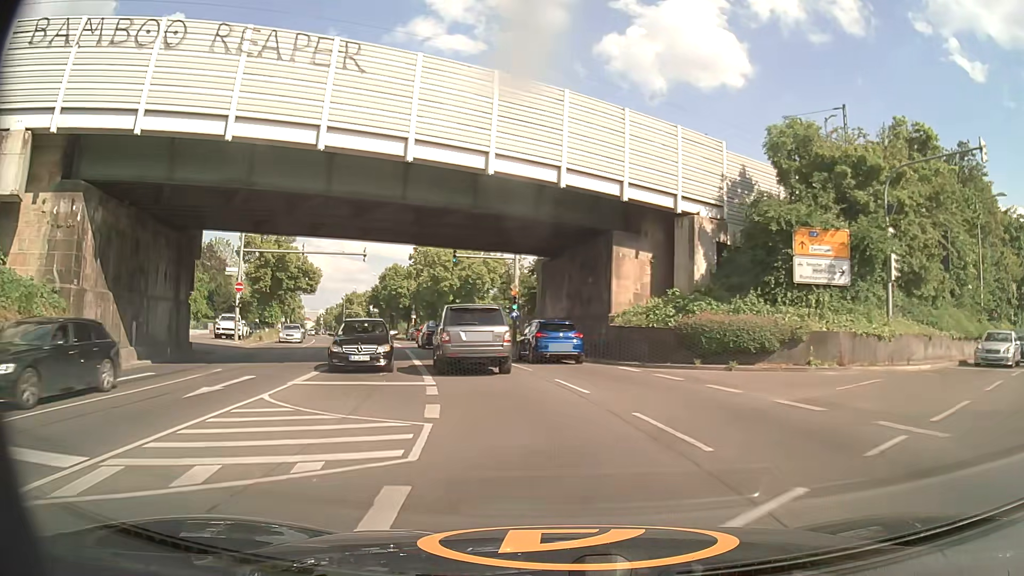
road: primary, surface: asphalt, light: Day
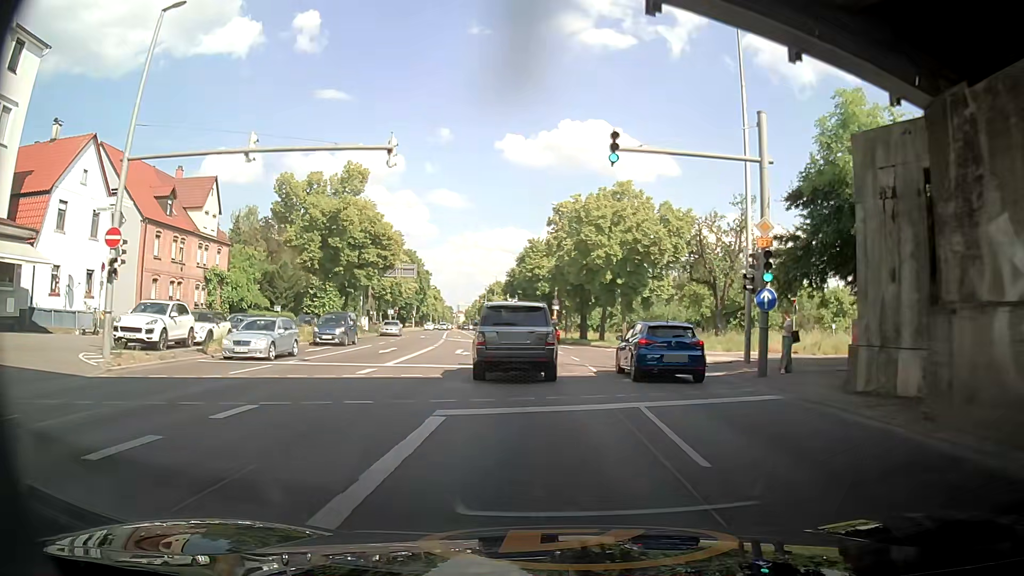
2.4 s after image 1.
(-3.2, +25.5) m; -13°
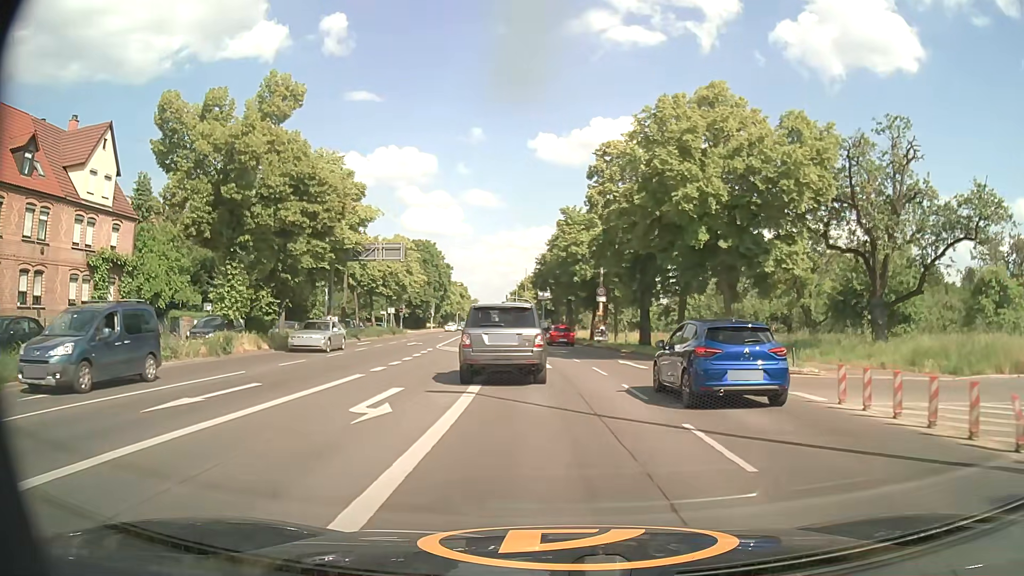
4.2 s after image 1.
(-0.9, +19.0) m; -3°
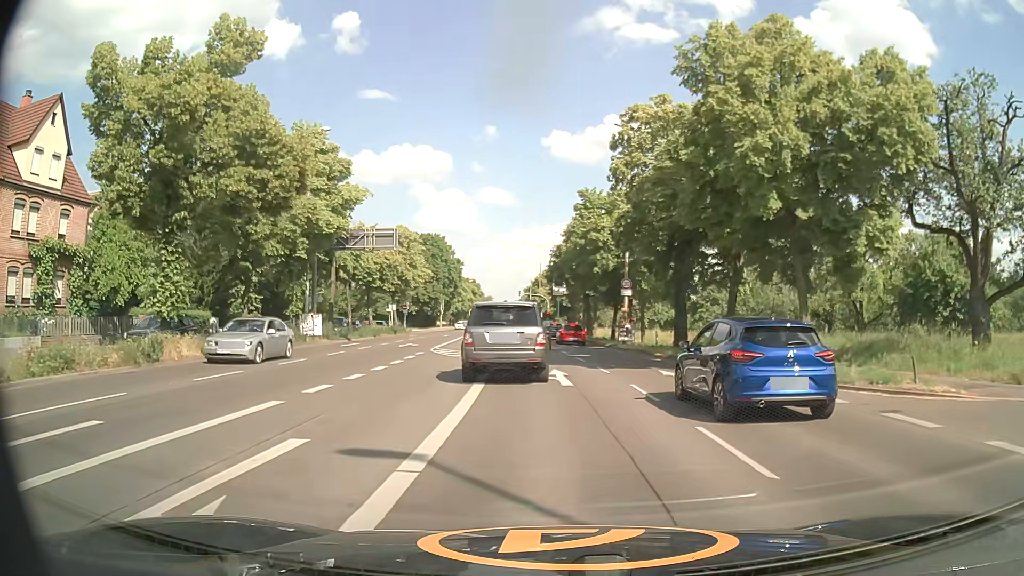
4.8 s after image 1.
(-0.1, +6.3) m; -1°
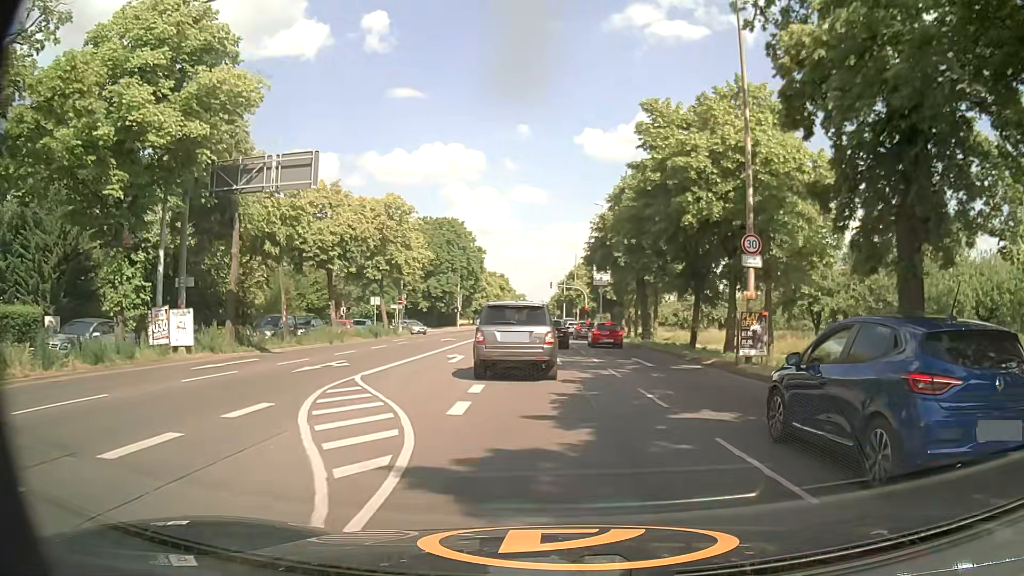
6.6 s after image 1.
(-0.5, +18.8) m; -3°
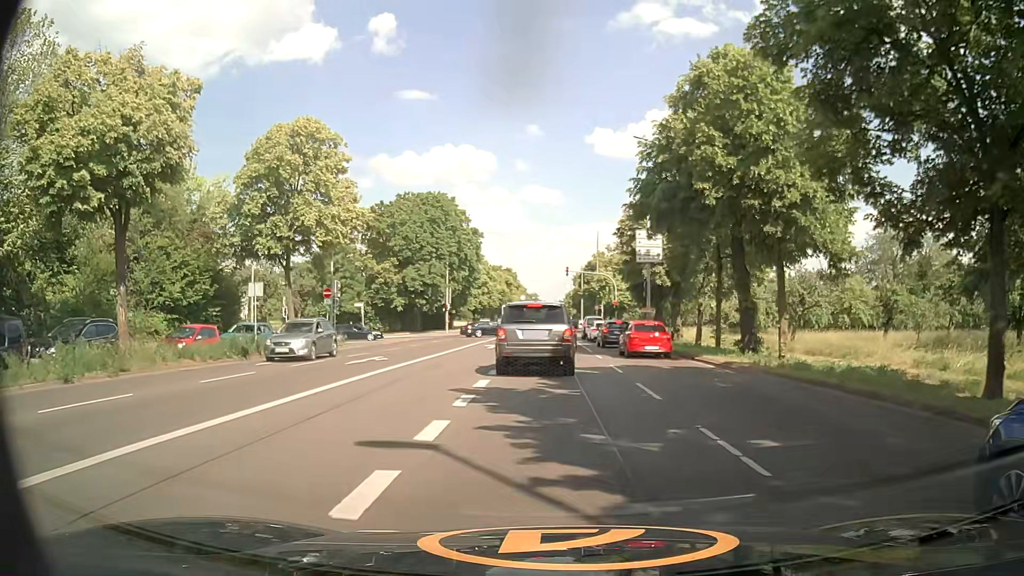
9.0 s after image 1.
(-0.3, +23.1) m; -1°
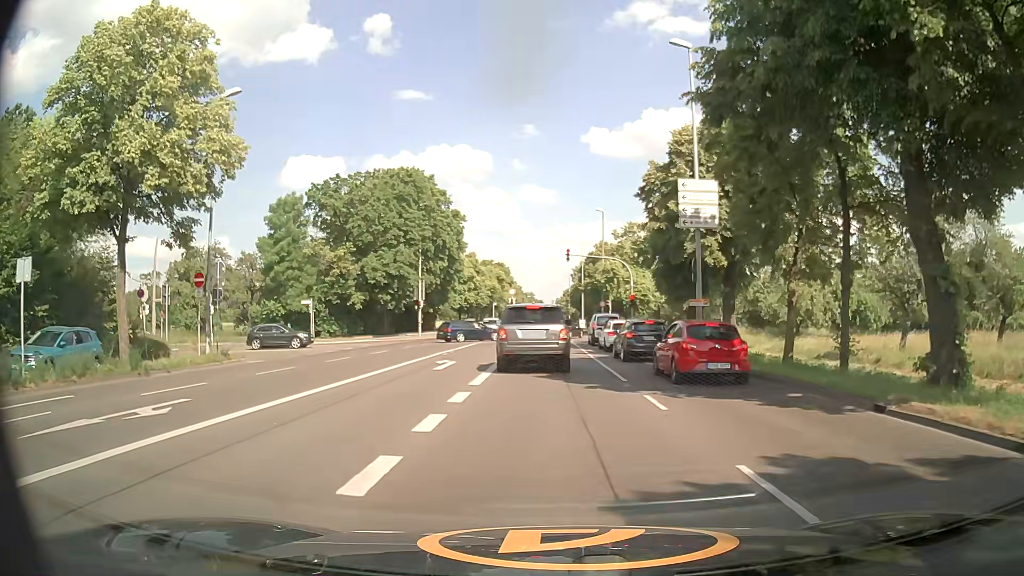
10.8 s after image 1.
(+0.1, +14.3) m; +1°
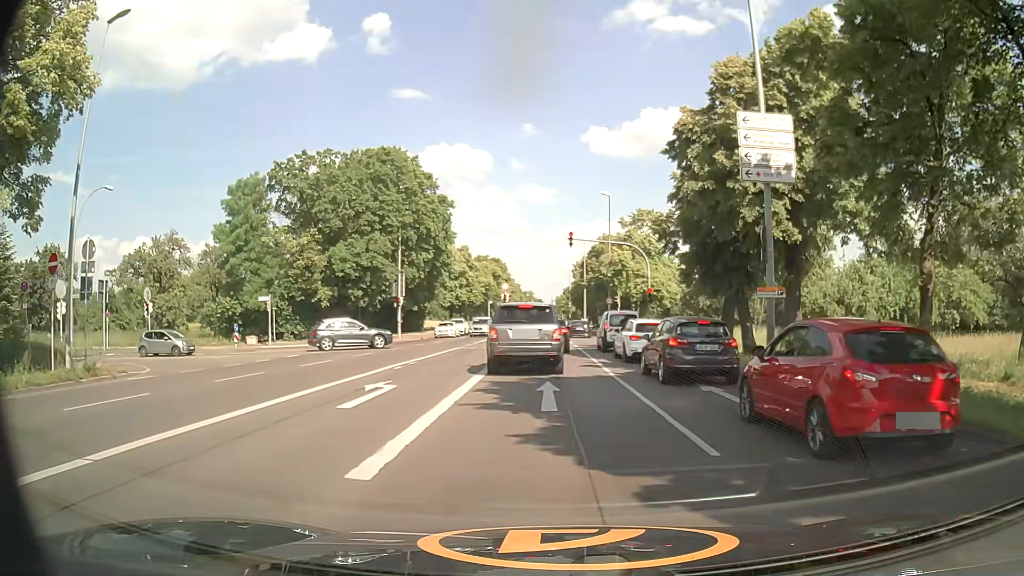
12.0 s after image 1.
(-0.2, +8.5) m; -1°
(0, +10) (0, +20) (0, +30) (0, +40) (-1, +50) (-1, +60) (-1, +70) (-1, +80) (-1, +90) (-1, +100) m
